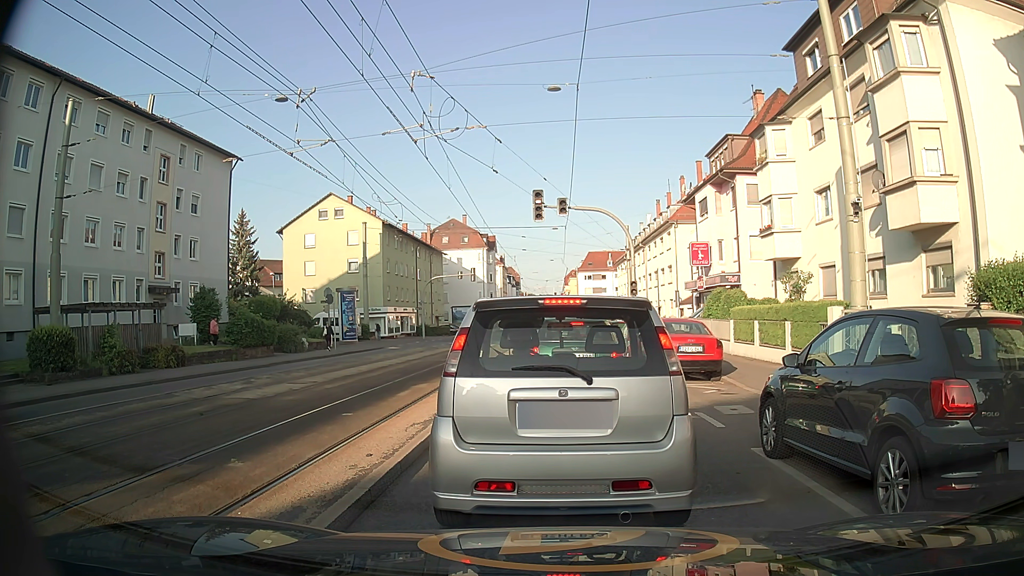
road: secondary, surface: asphalt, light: Day
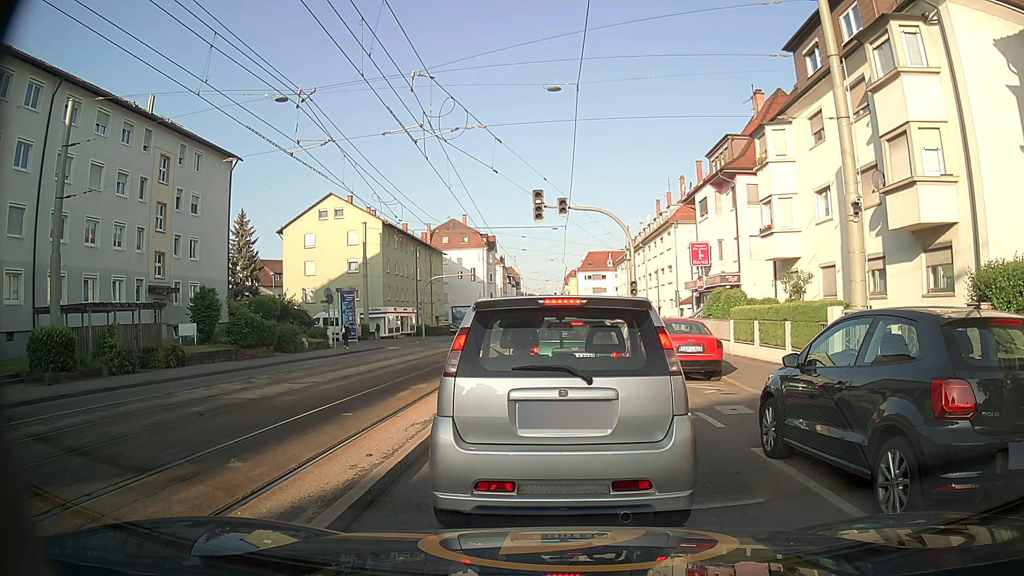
(0.0, 0.0) m; 0°
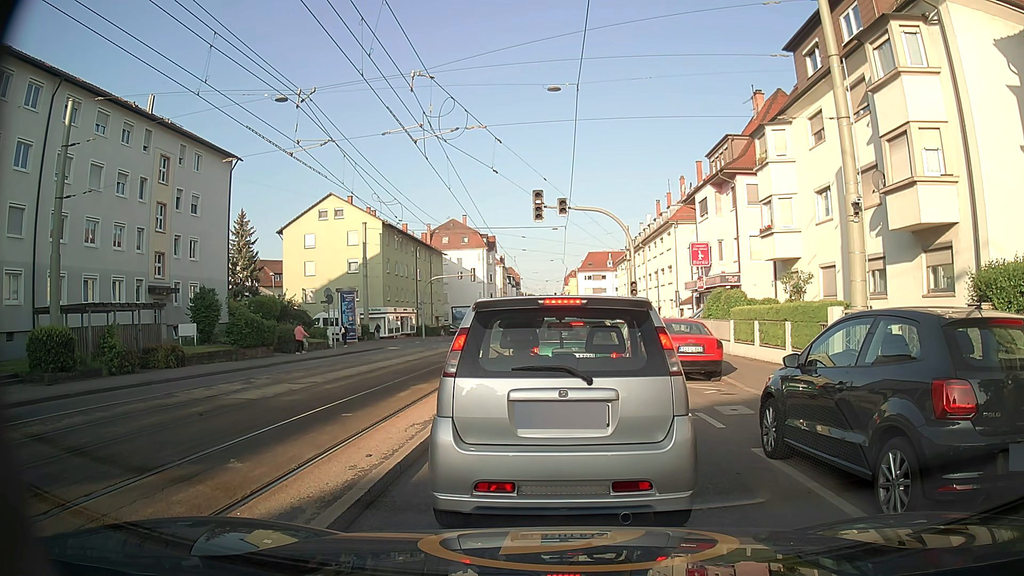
(0.0, 0.0) m; 0°
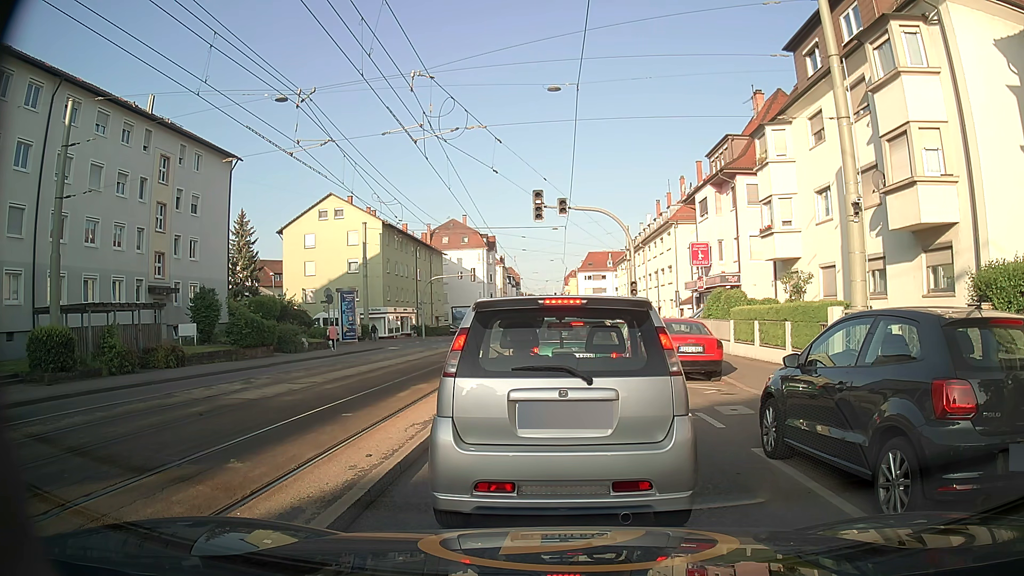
(0.0, 0.0) m; 0°
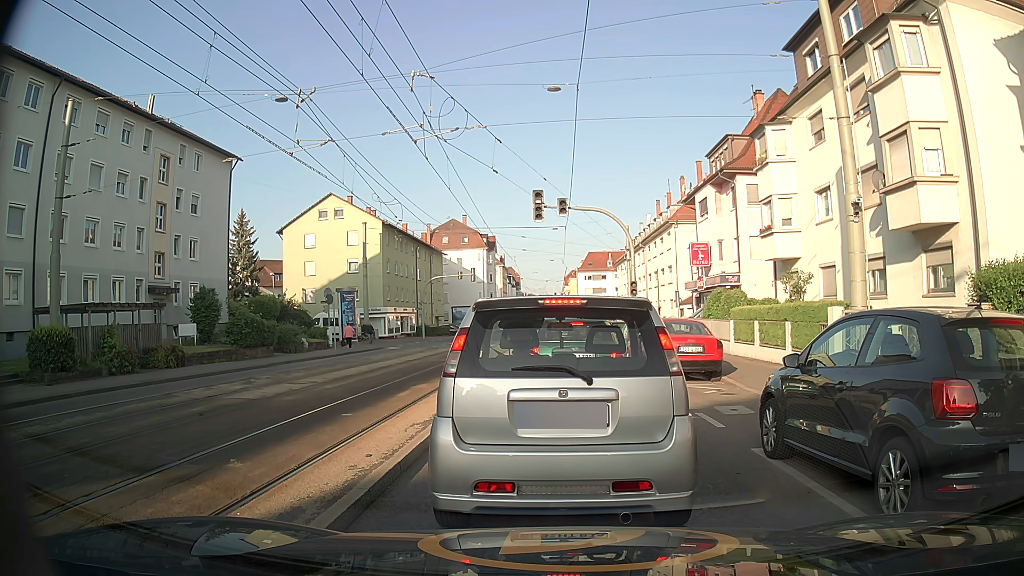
(0.0, 0.0) m; 0°
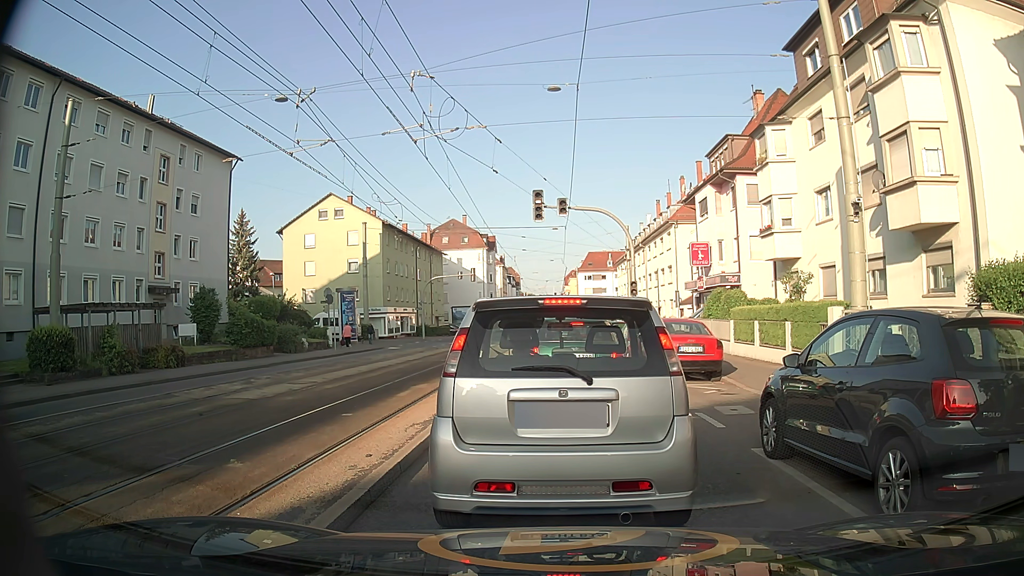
(0.0, 0.0) m; 0°
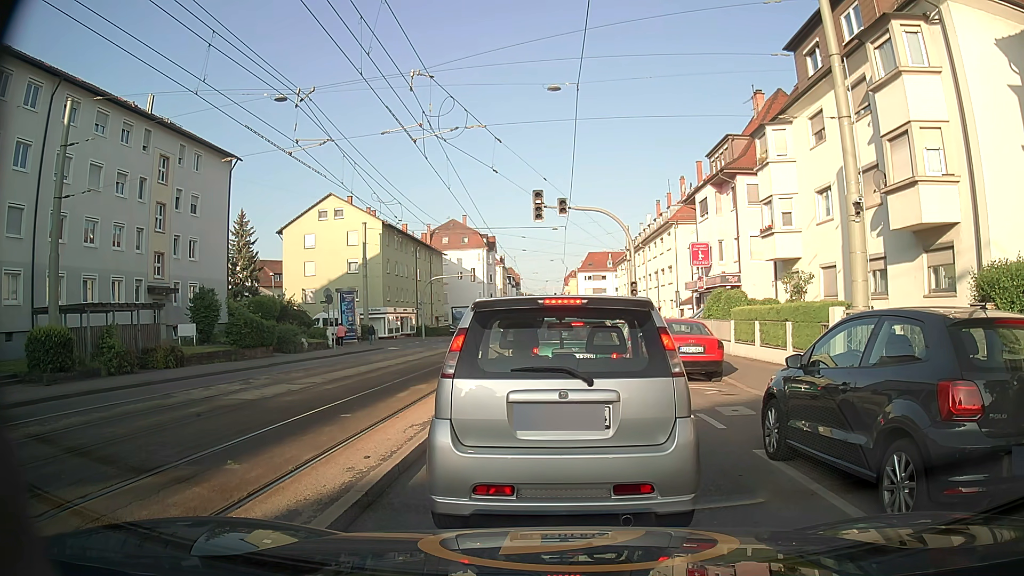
(0.0, 0.0) m; 0°
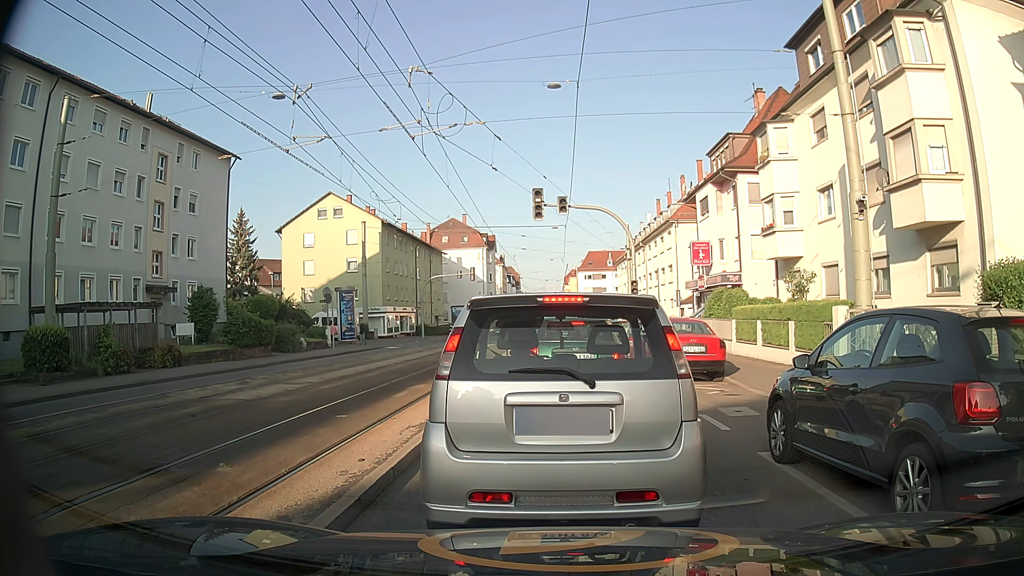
(0.0, +0.2) m; 0°
